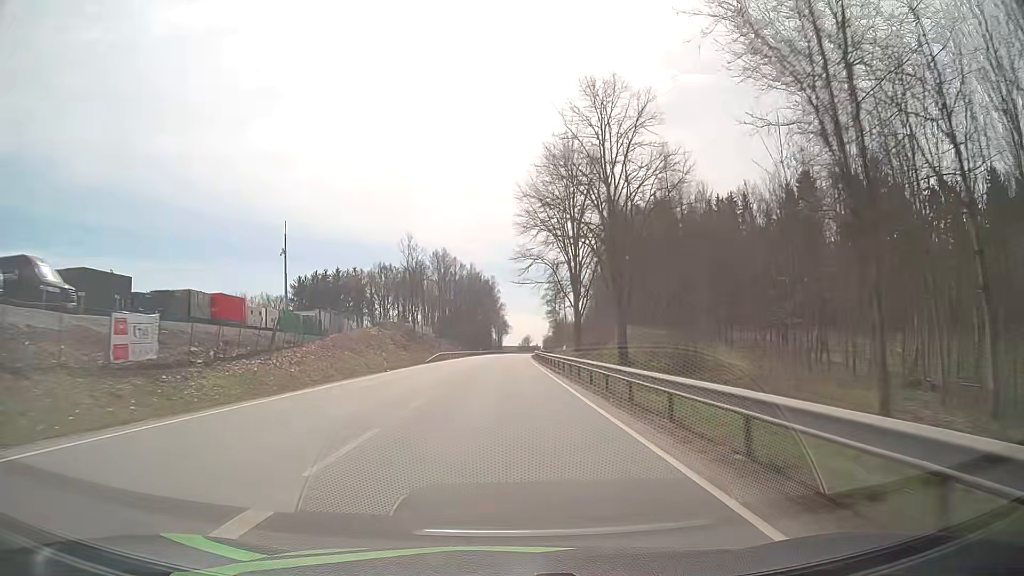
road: primary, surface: asphalt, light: Day
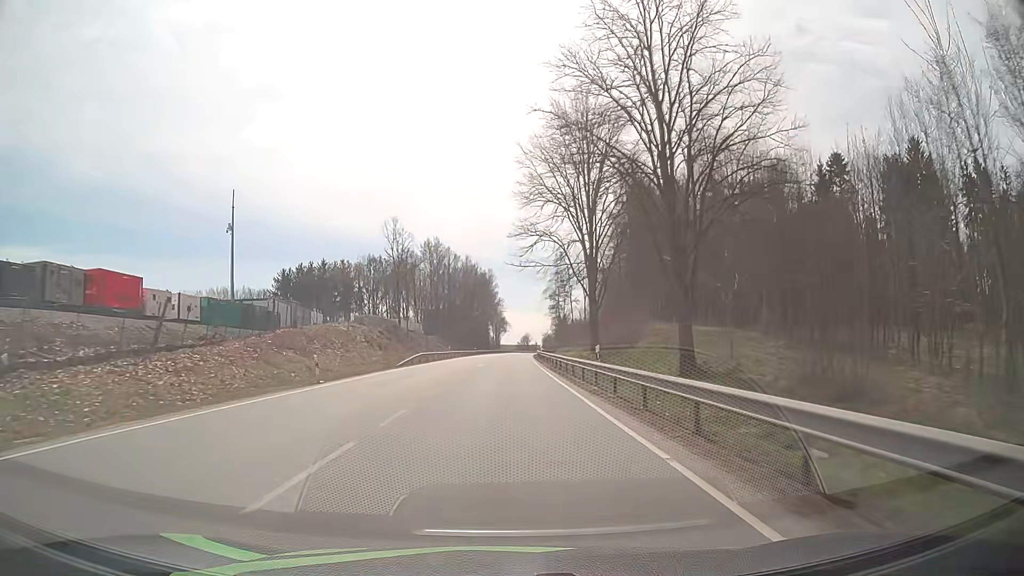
(0.0, +13.7) m; 0°
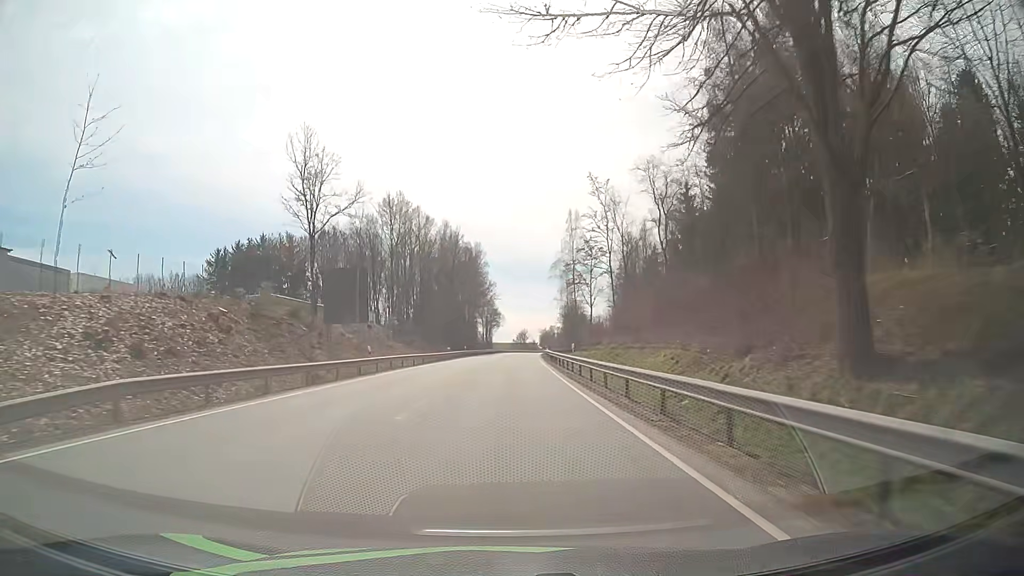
(+0.2, +41.8) m; +1°
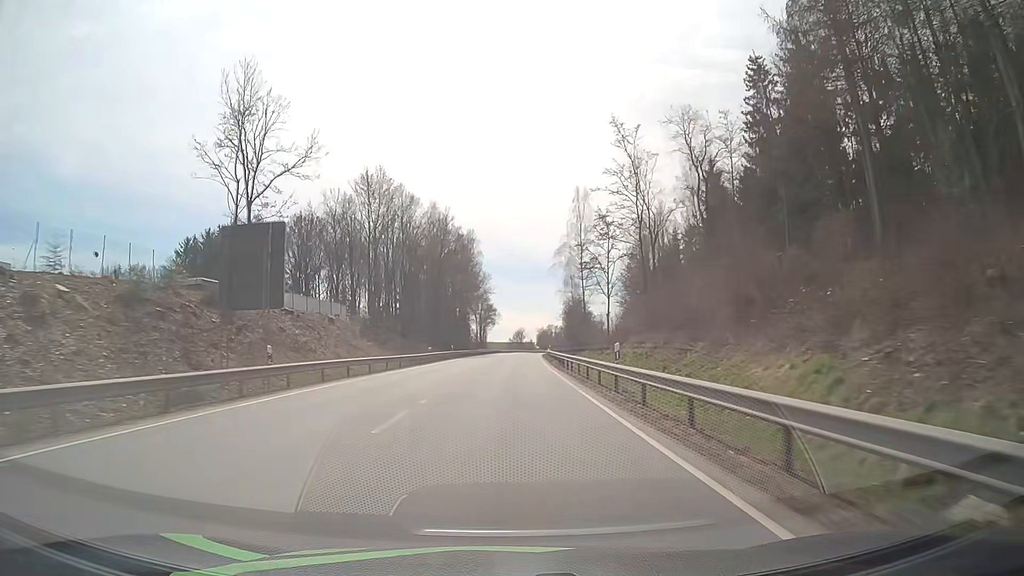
(0.0, +14.1) m; +1°
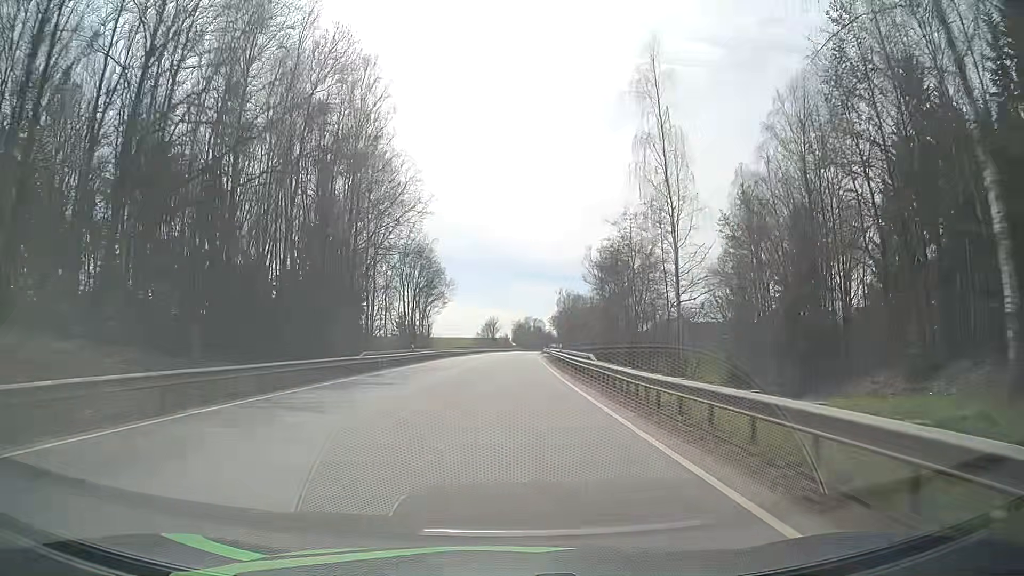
(+1.0, +72.0) m; +2°
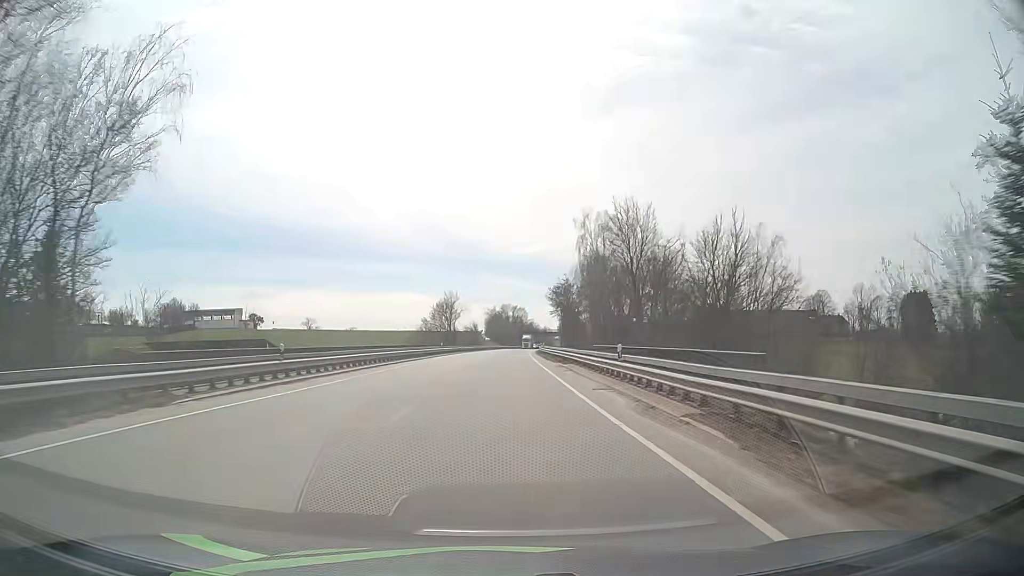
(+1.7, +74.2) m; +2°
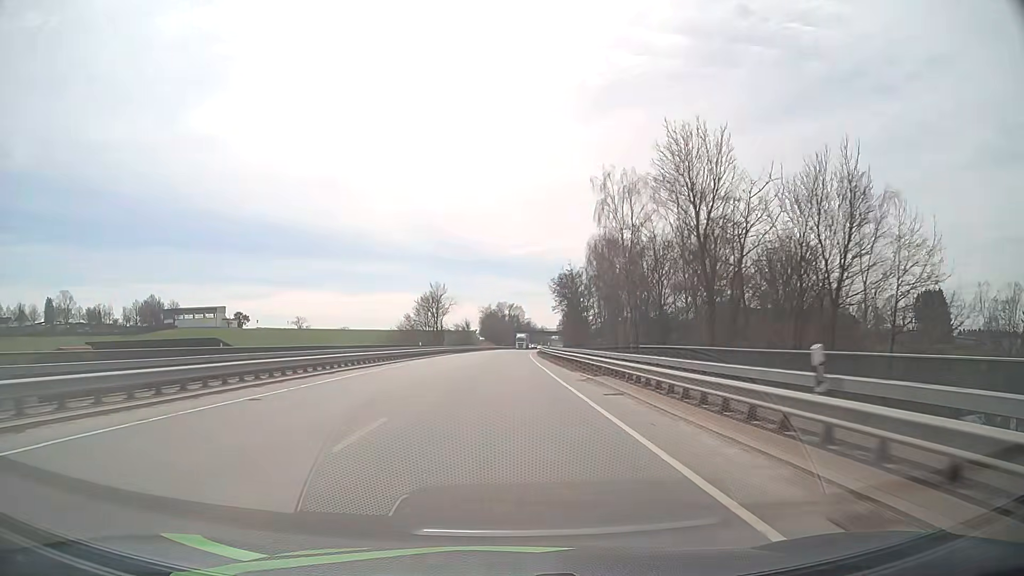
(0.0, +15.1) m; 0°
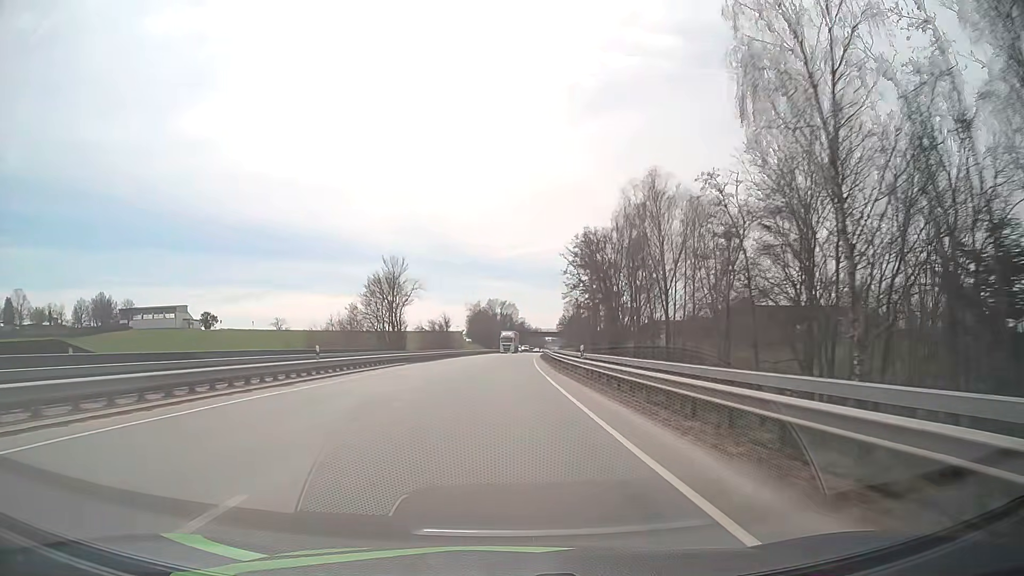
(+0.2, +30.3) m; +1°
(0, +10) (0, +20) (0, +30) (0, +40) (+1, +50) (+1, +60) (+1, +70) (+2, +80) (+2, +90) (+3, +100) m
